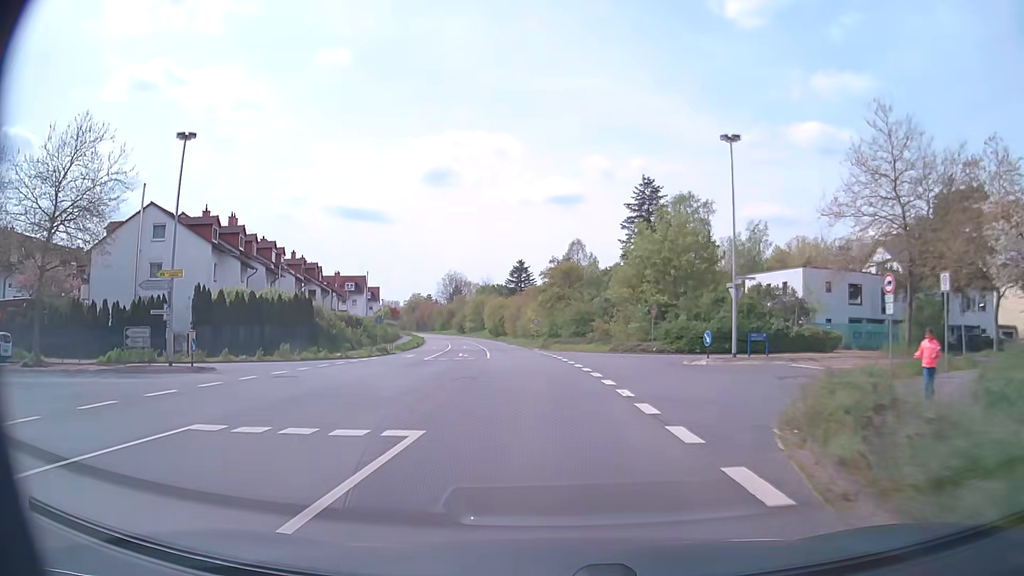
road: secondary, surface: asphalt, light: Day
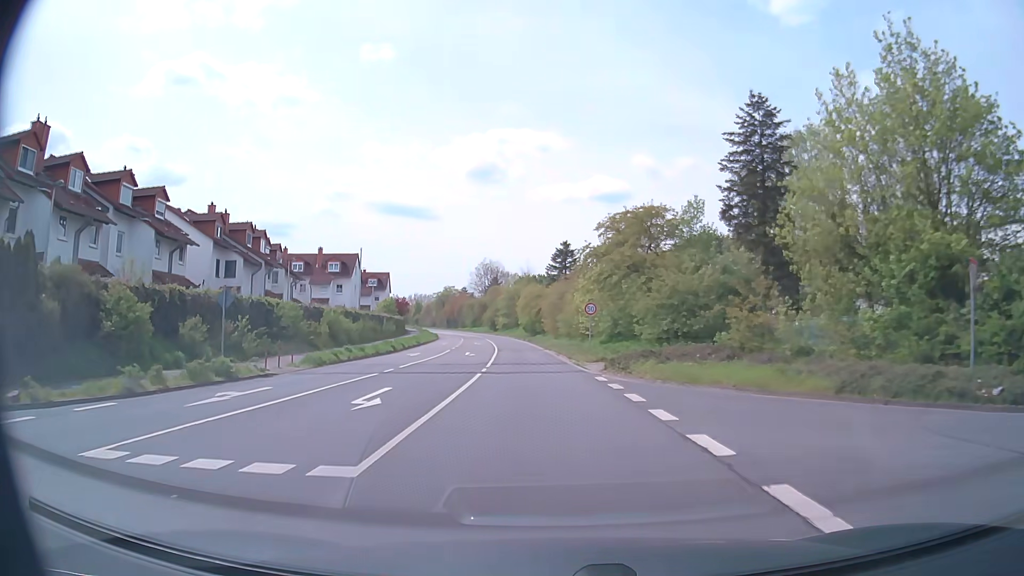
(-1.2, +31.0) m; -4°
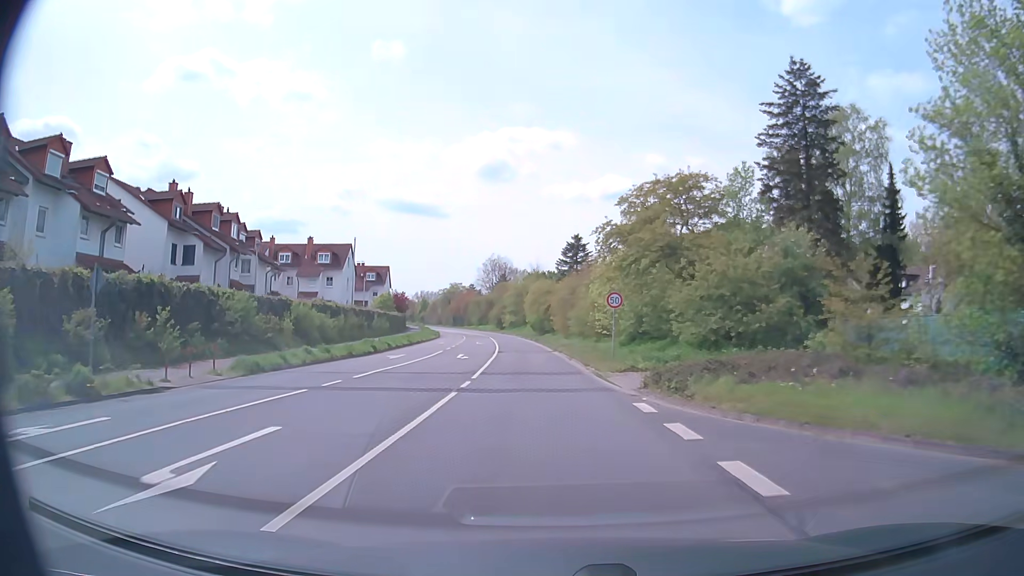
(0.0, +7.8) m; -1°
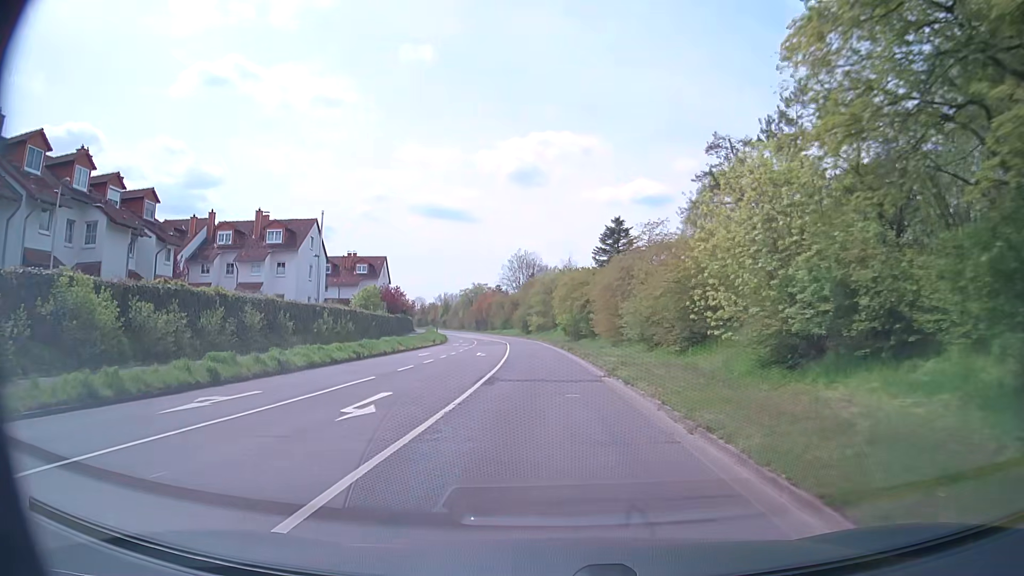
(-0.5, +23.3) m; -2°
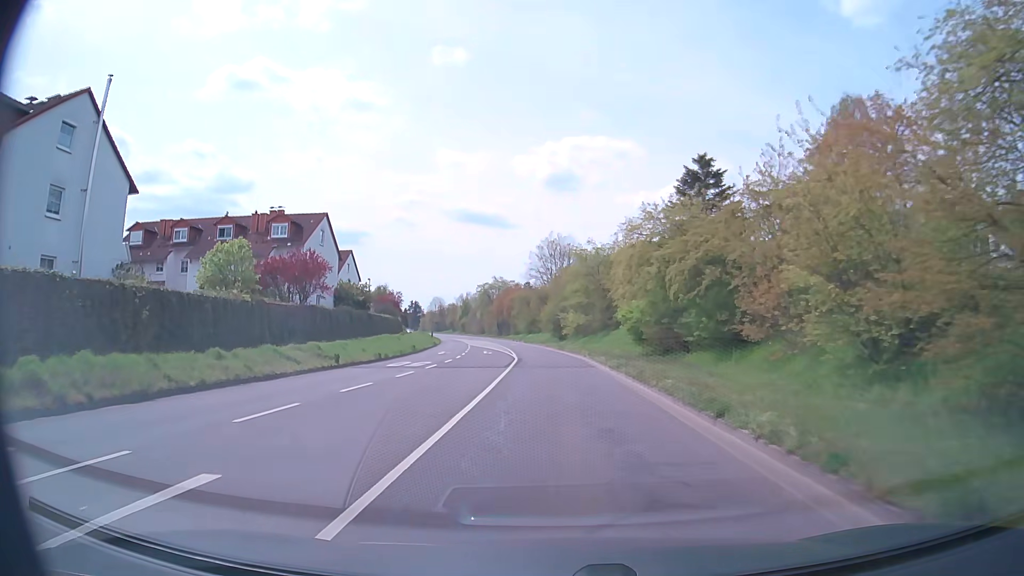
(-1.3, +39.1) m; -3°
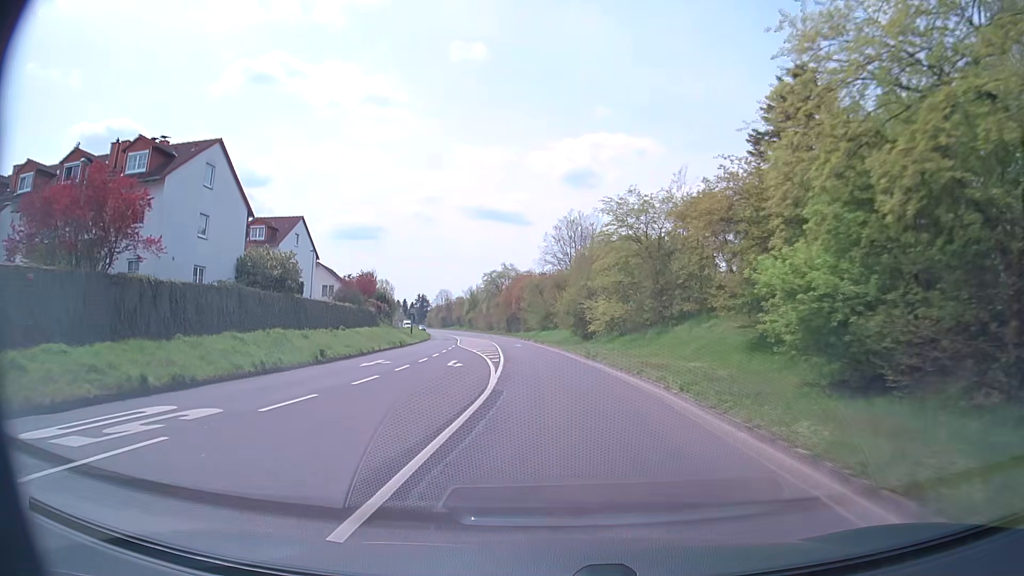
(-0.2, +23.5) m; -1°
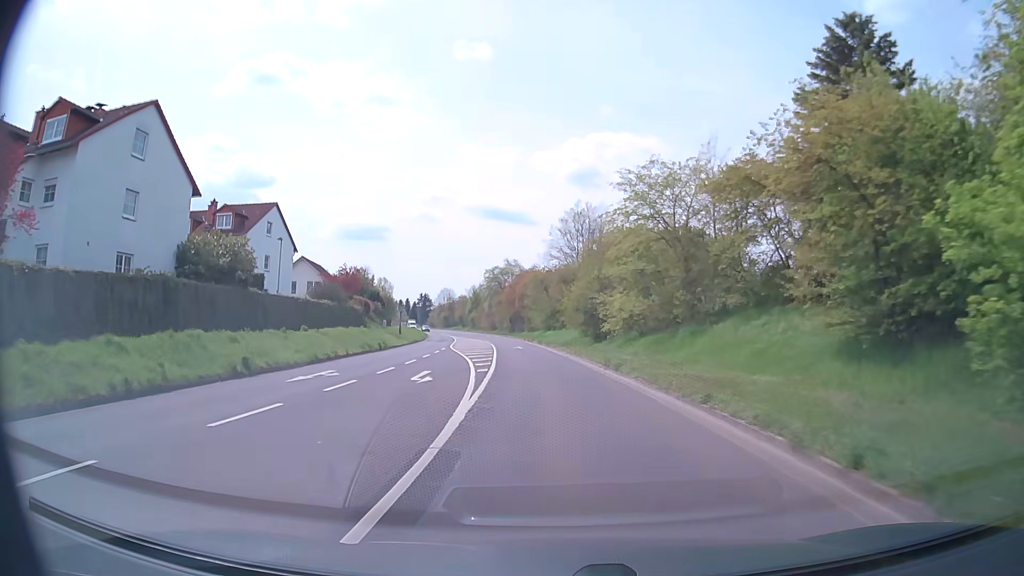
(-0.1, +7.8) m; -1°
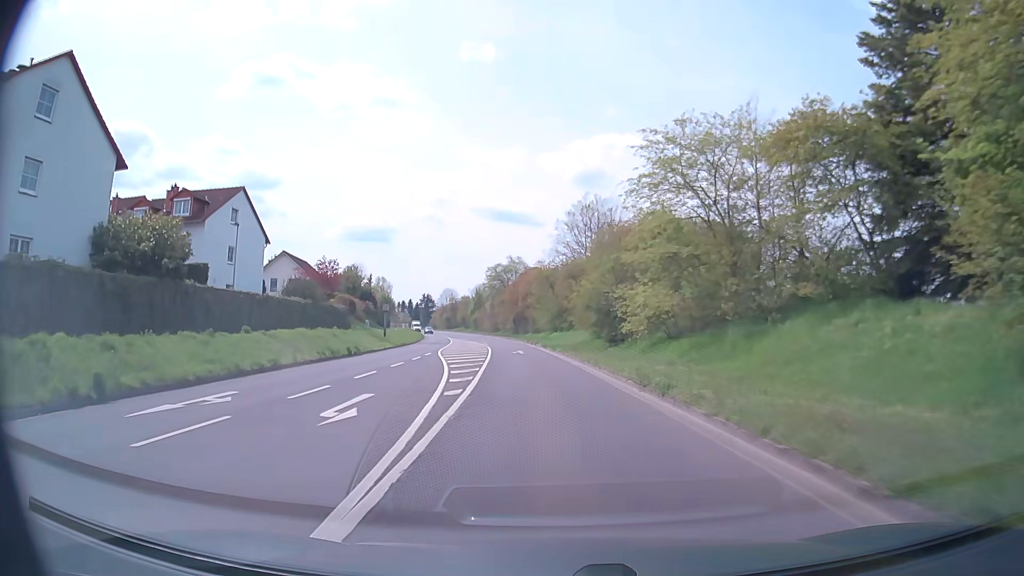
(0.0, +7.8) m; 0°
(0, +10) (-1, +20) (-1, +30) (-2, +40) (-3, +50) (-4, +60) (-6, +70) (-7, +80) (-9, +89) (-11, +99) m
